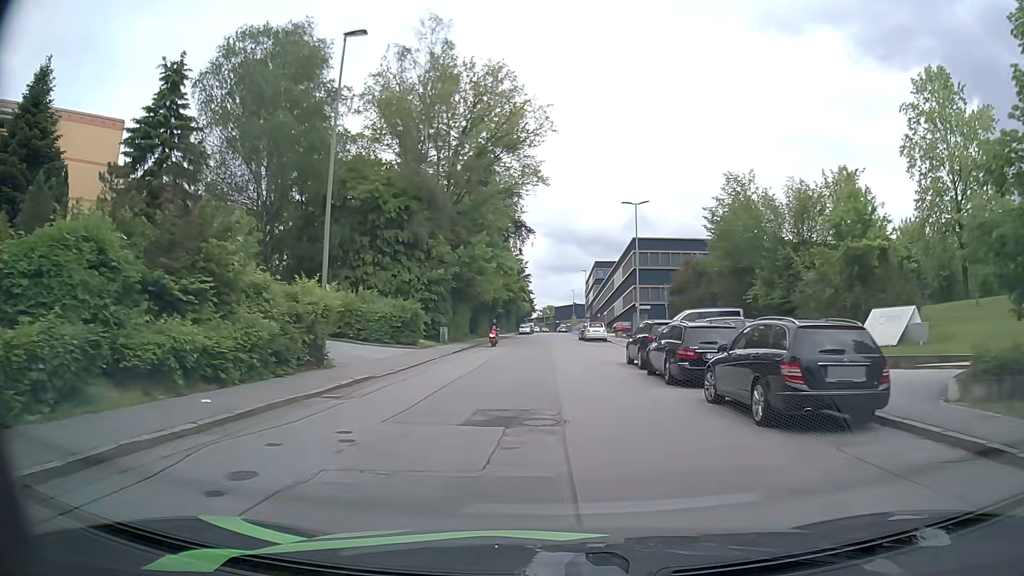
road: residential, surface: asphalt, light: Day
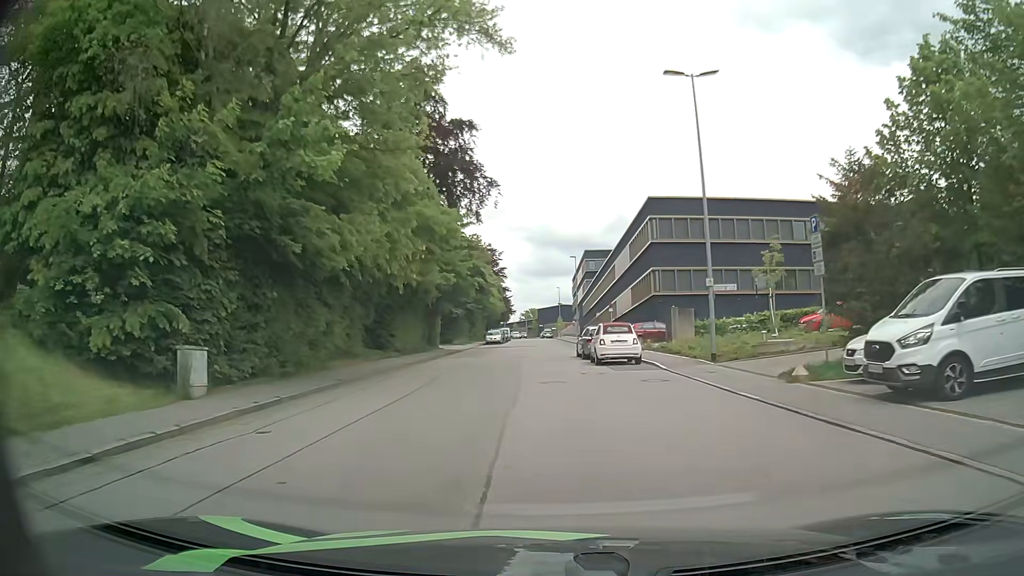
(+0.7, +27.2) m; +1°
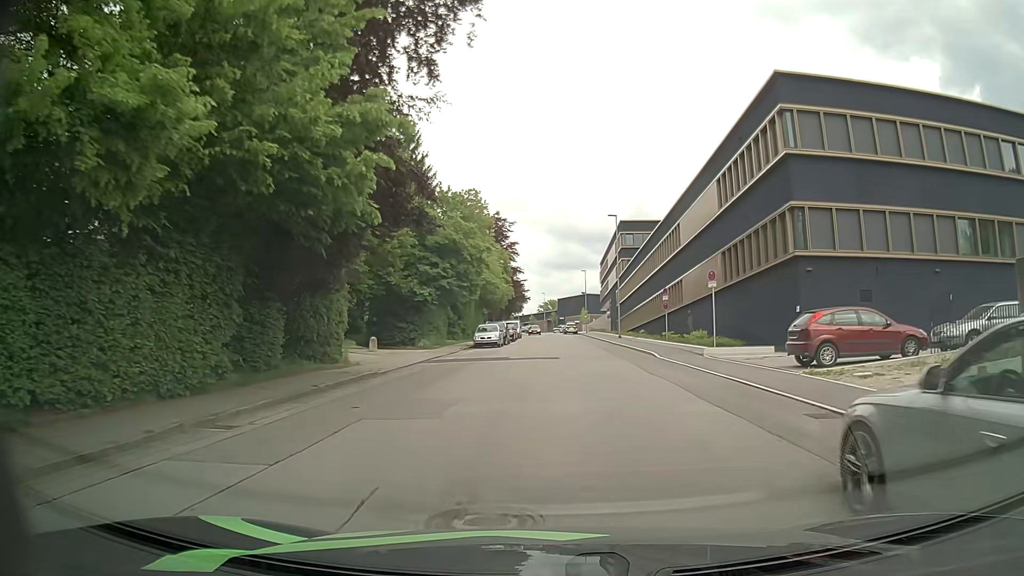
(-0.4, +27.4) m; -1°
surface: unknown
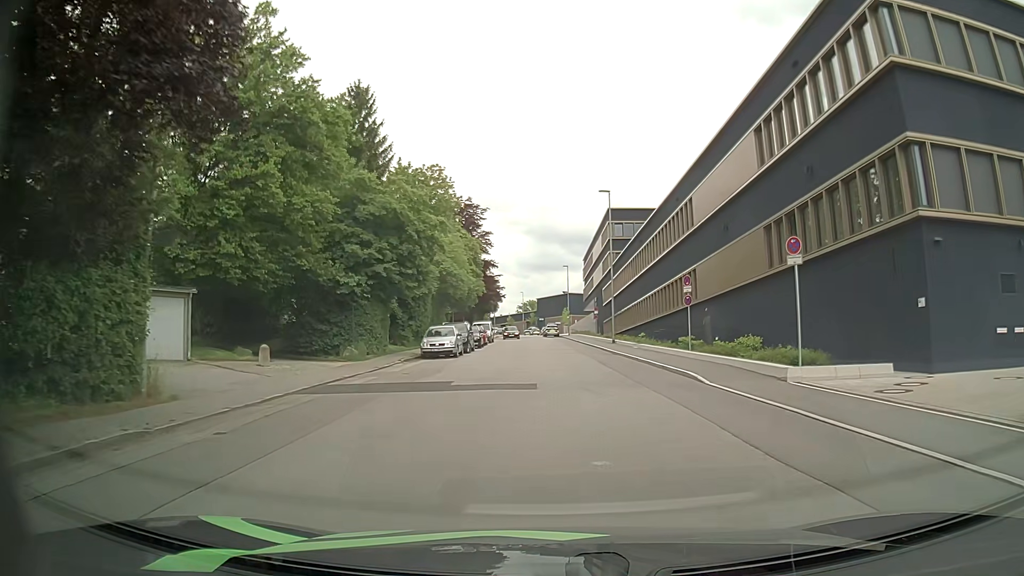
(+0.1, +11.0) m; +1°
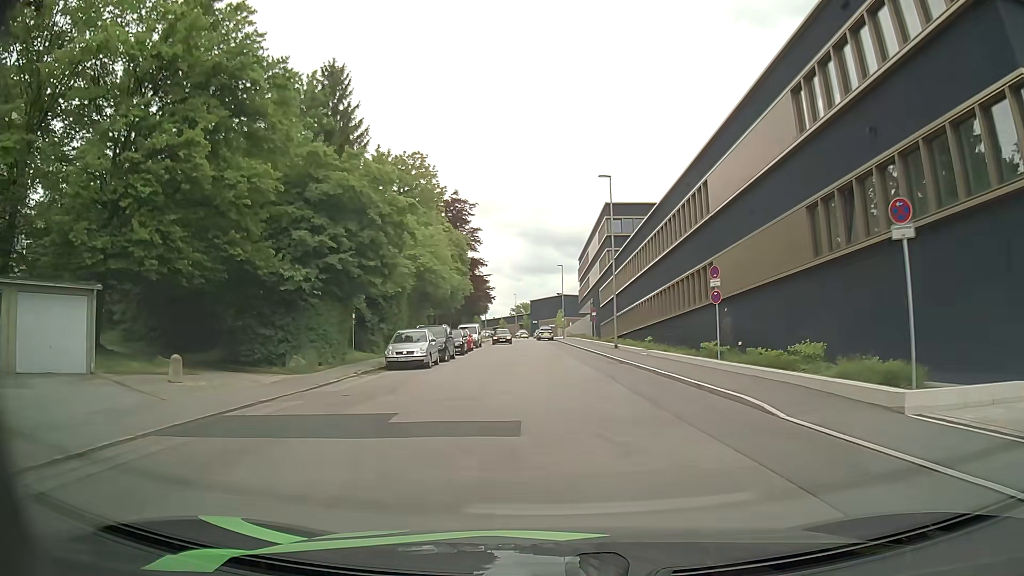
(0.0, +5.5) m; 0°
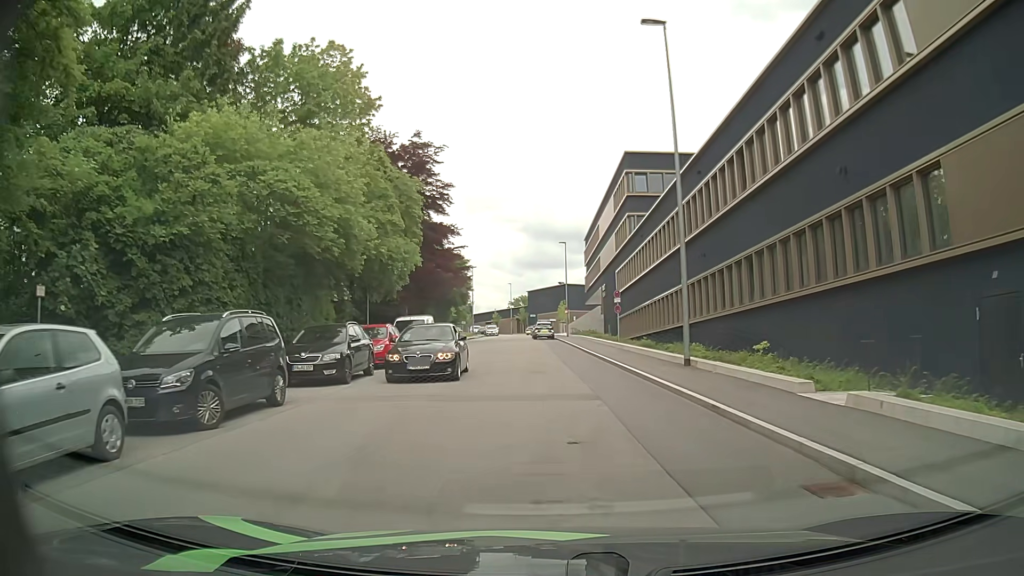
(+0.1, +20.8) m; -1°
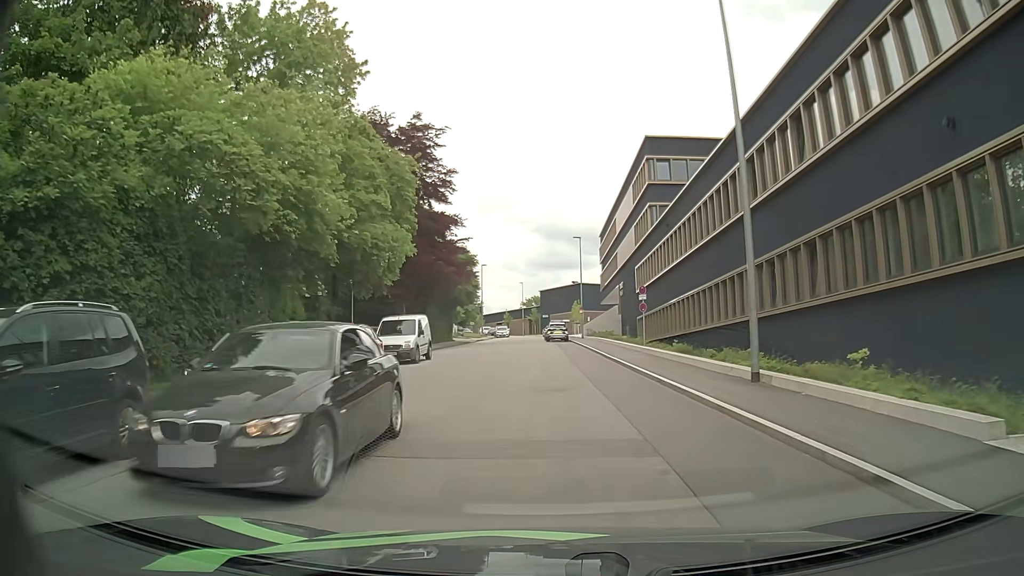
(0.0, +5.0) m; 0°
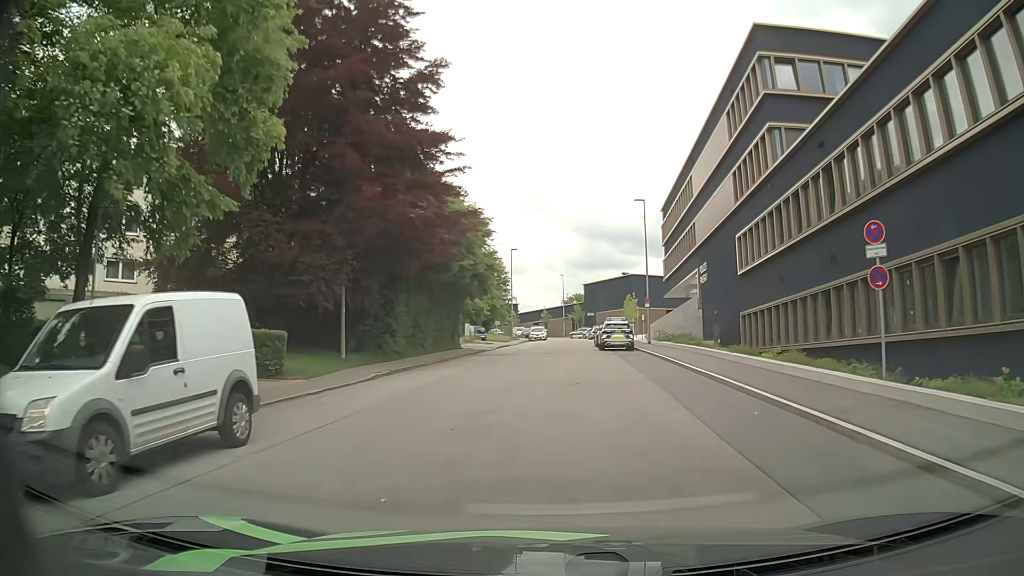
(-0.5, +20.4) m; -3°
(0, +10) (0, +20) (0, +30) (+1, +40) (+1, +50) (+1, +60) (+2, +70) (+2, +80) (+2, +90) (+1, +100) m
